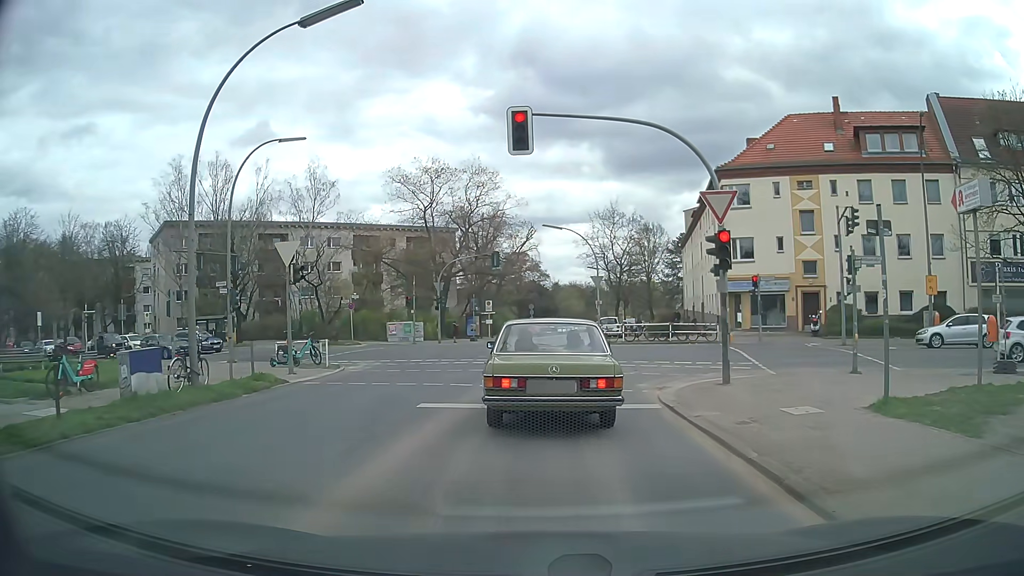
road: tertiary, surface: asphalt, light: Day
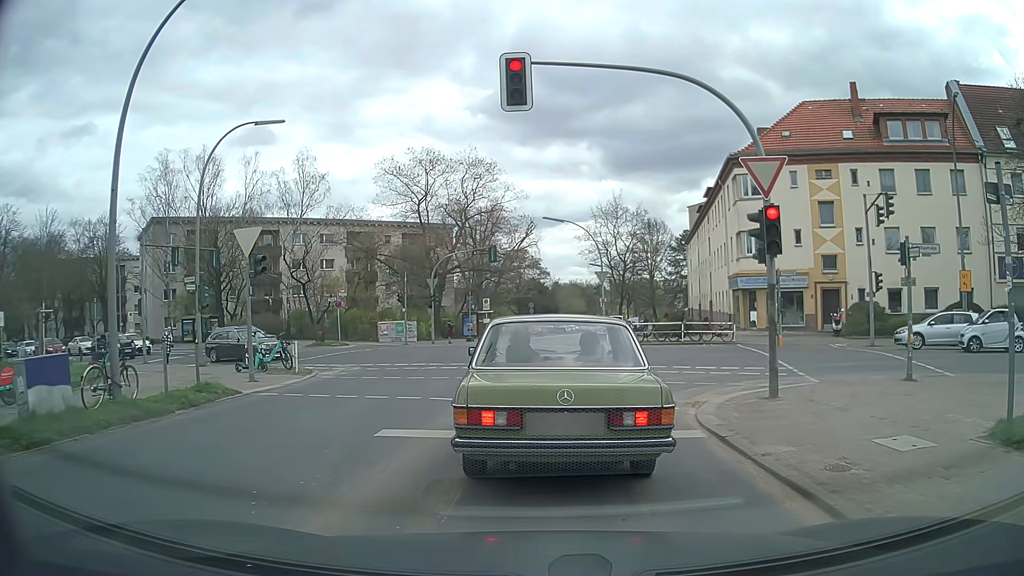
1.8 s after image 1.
(-0.1, +2.8) m; -1°
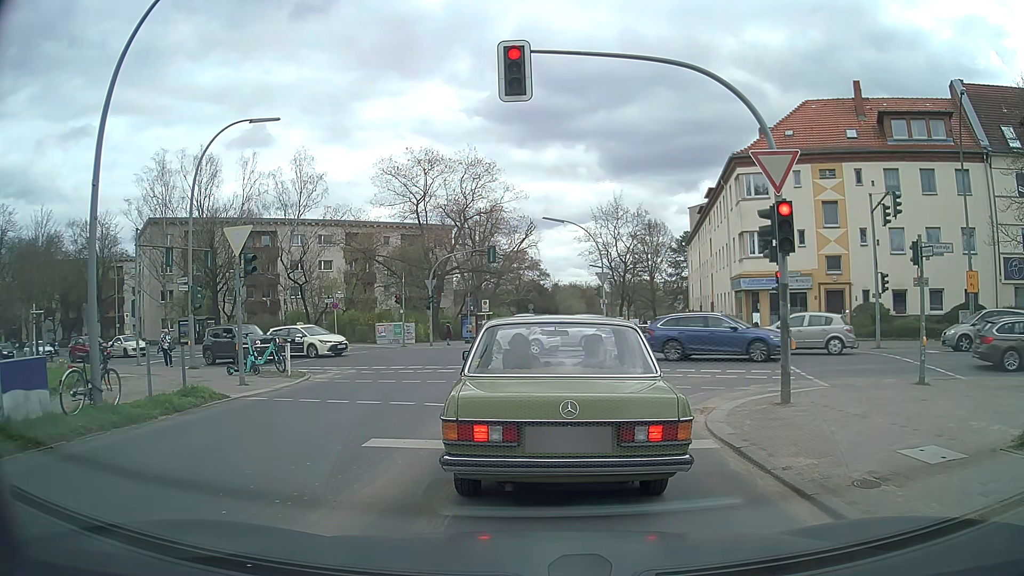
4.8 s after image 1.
(0.0, +0.6) m; 0°
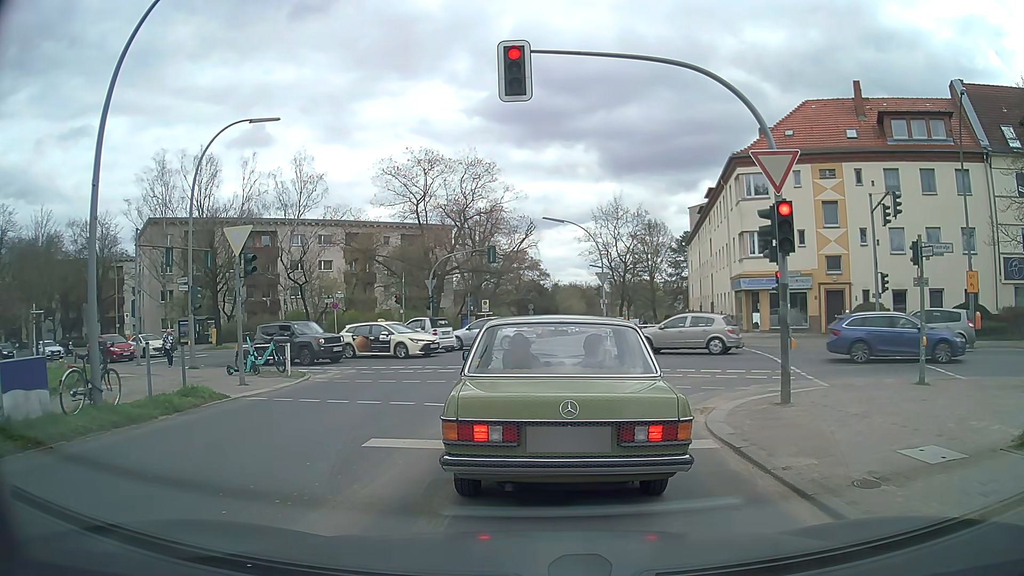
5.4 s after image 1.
(0.0, 0.0) m; 0°
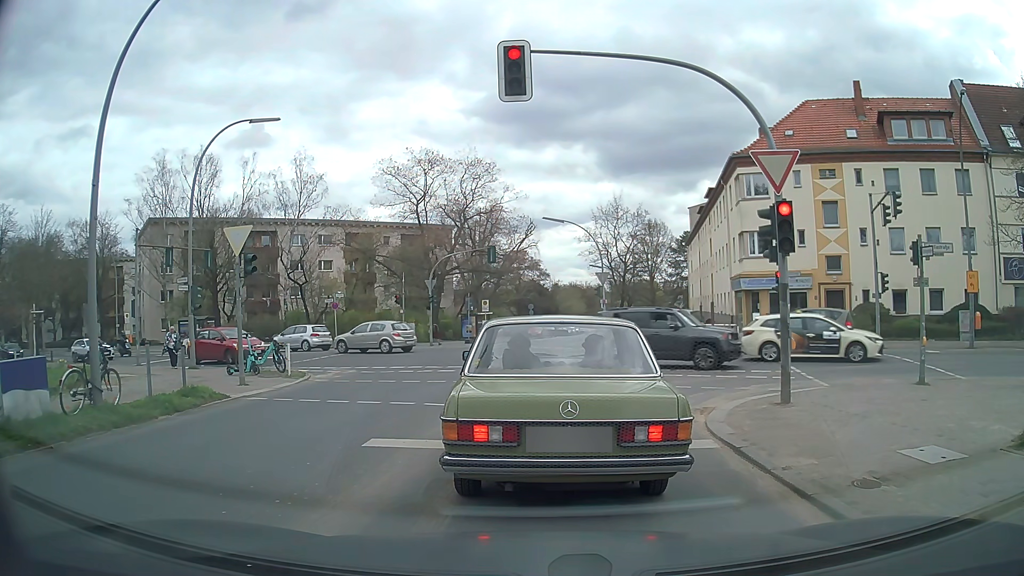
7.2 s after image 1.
(0.0, 0.0) m; 0°
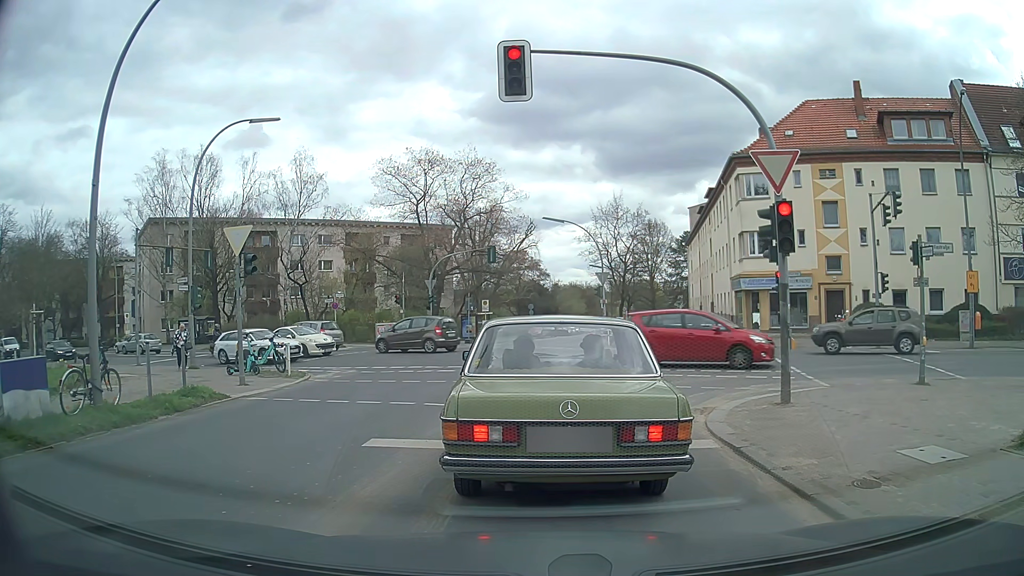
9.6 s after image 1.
(0.0, 0.0) m; 0°
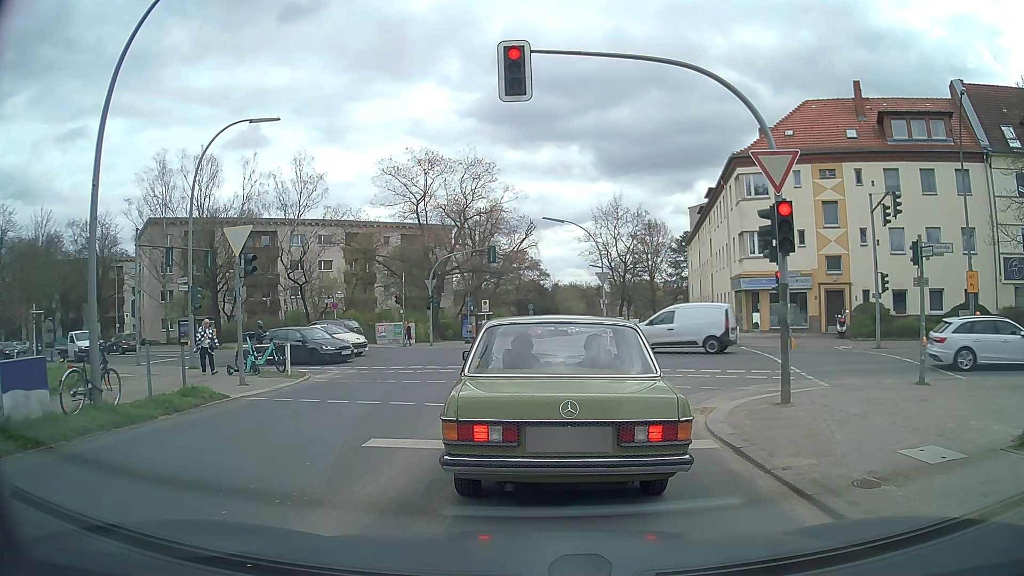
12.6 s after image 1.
(0.0, 0.0) m; 0°
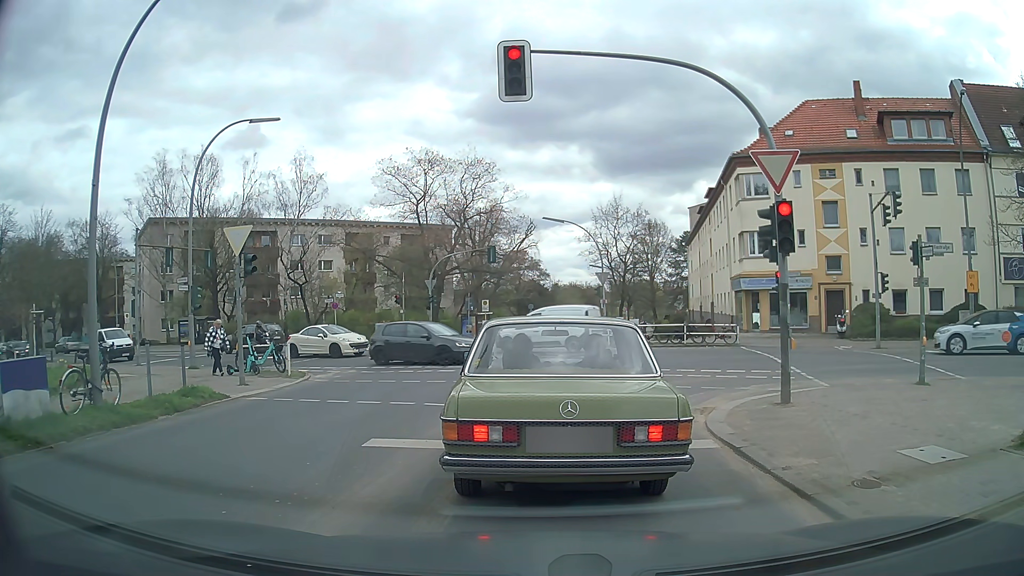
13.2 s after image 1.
(0.0, 0.0) m; 0°
